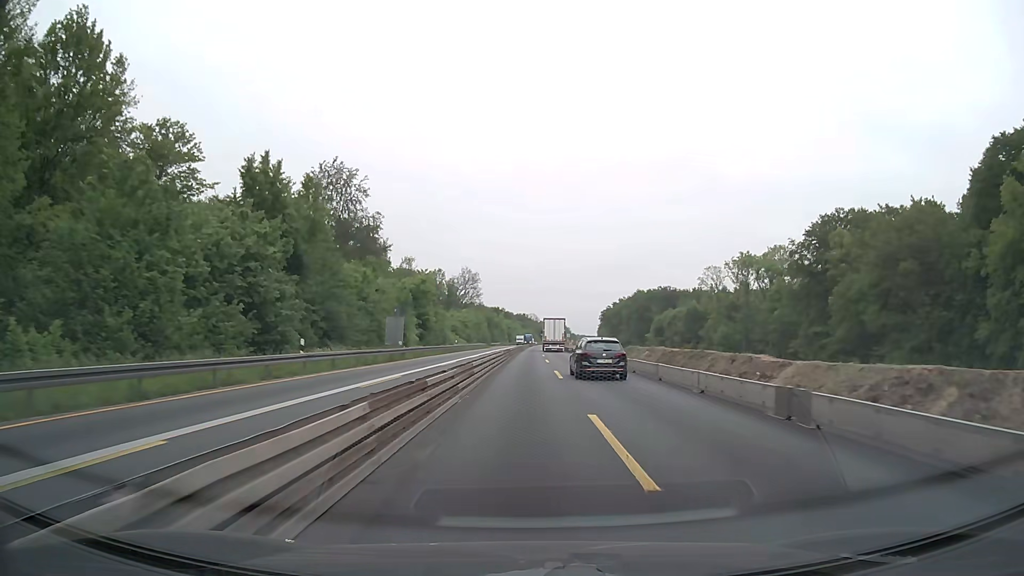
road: motorway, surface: concrete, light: Day
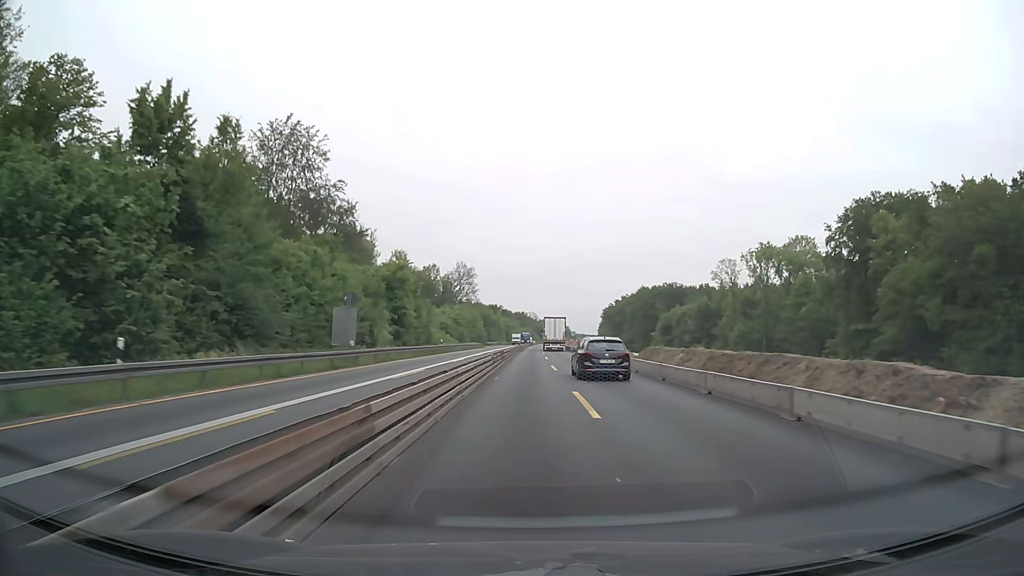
(0.0, +12.7) m; 0°
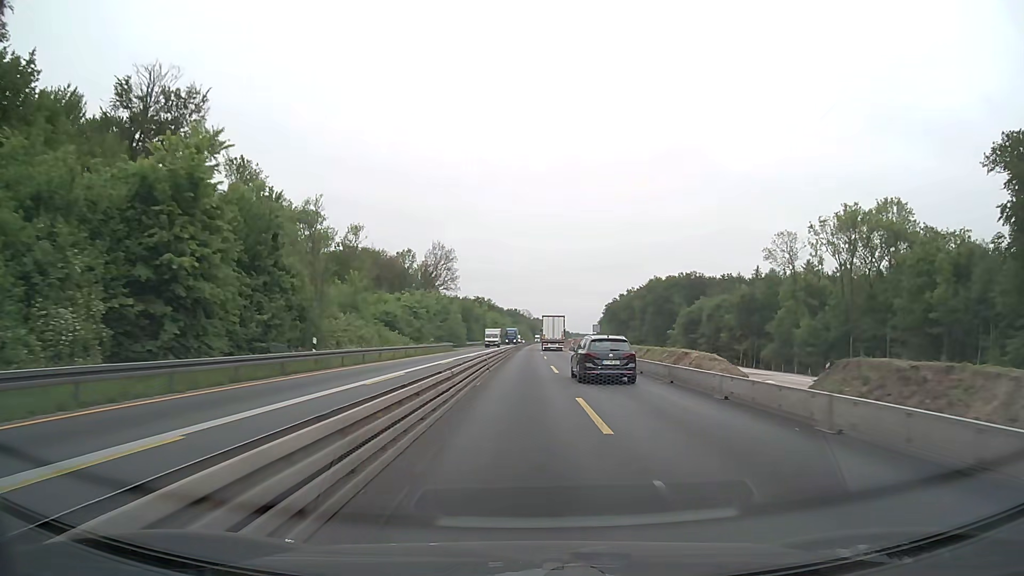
(+0.2, +38.0) m; +1°
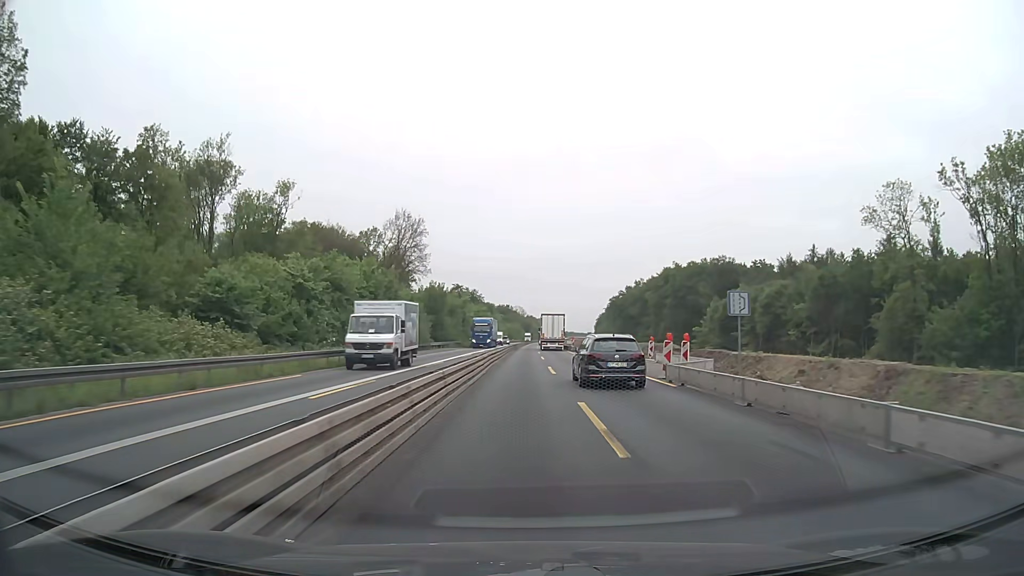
(+0.1, +38.1) m; 0°
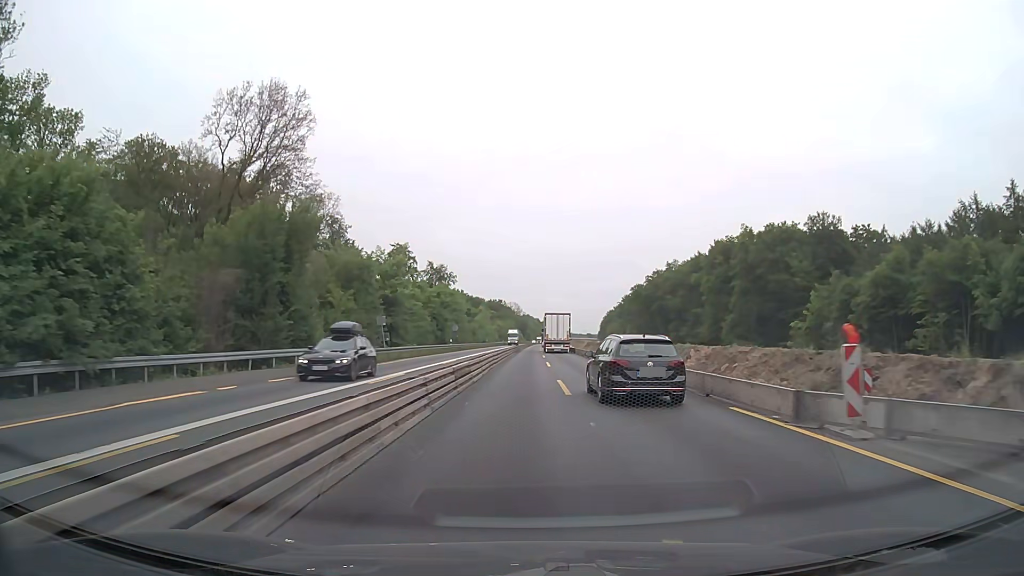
(+0.3, +63.7) m; 0°
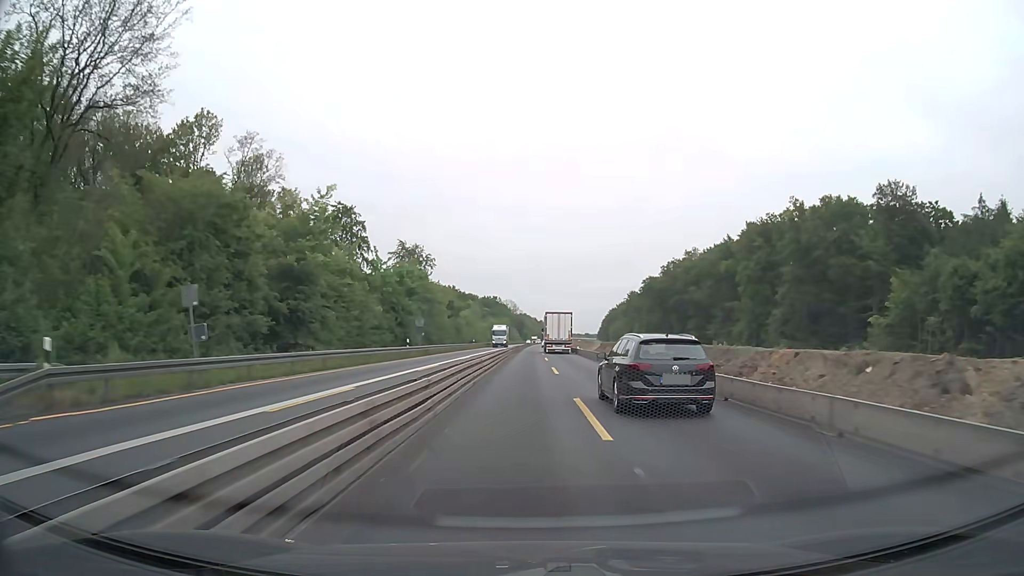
(0.0, +25.5) m; 0°
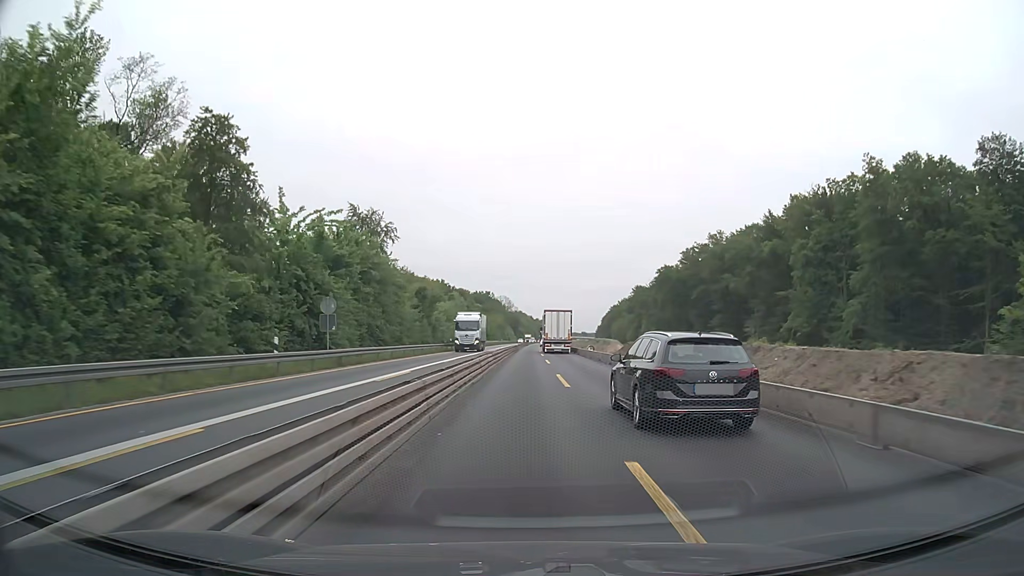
(+0.1, +25.5) m; 0°
